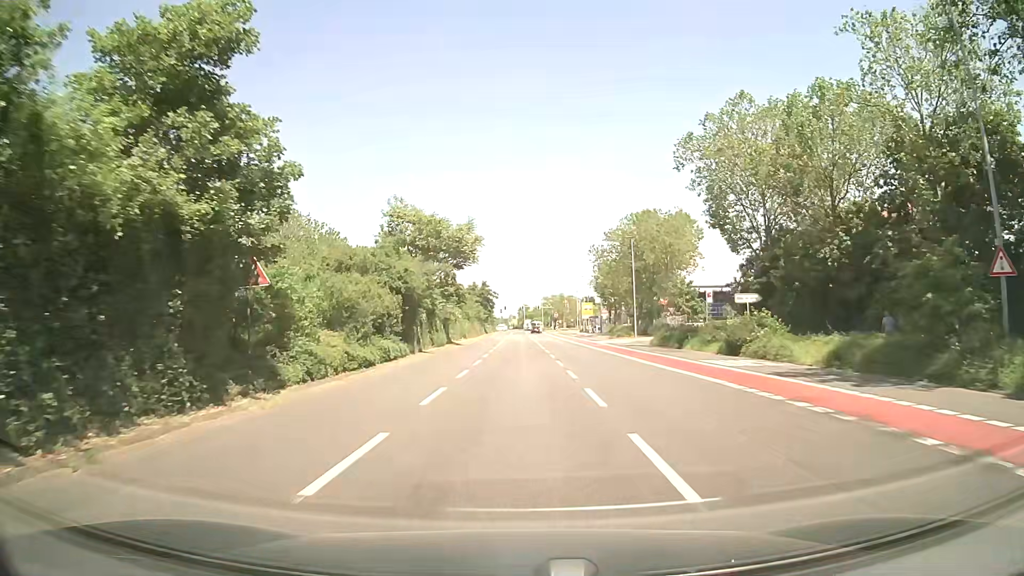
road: secondary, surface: asphalt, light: Day
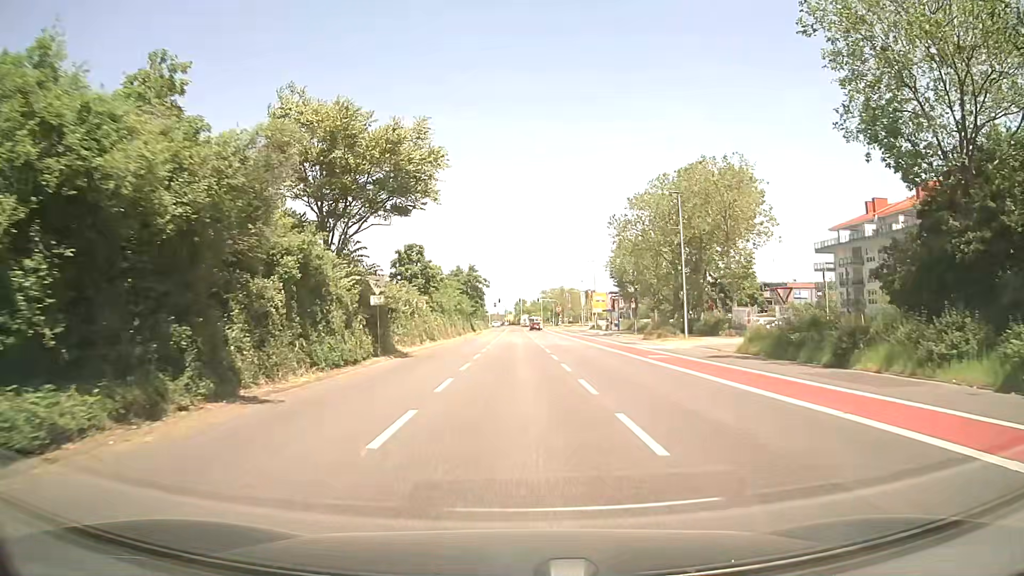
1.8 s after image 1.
(-0.1, +22.3) m; 0°
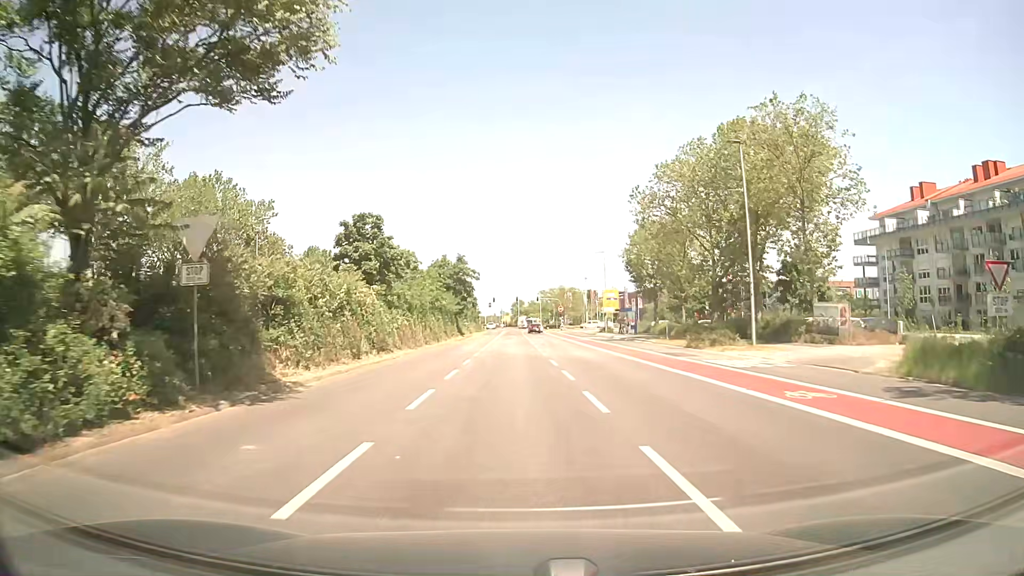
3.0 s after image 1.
(0.0, +14.6) m; 0°
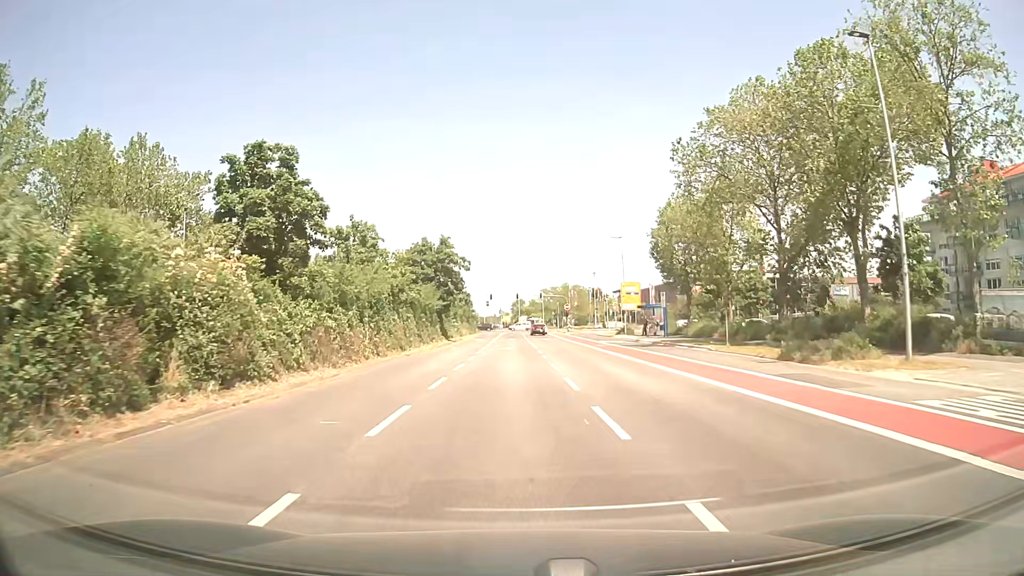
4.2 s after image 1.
(+0.1, +14.4) m; 0°
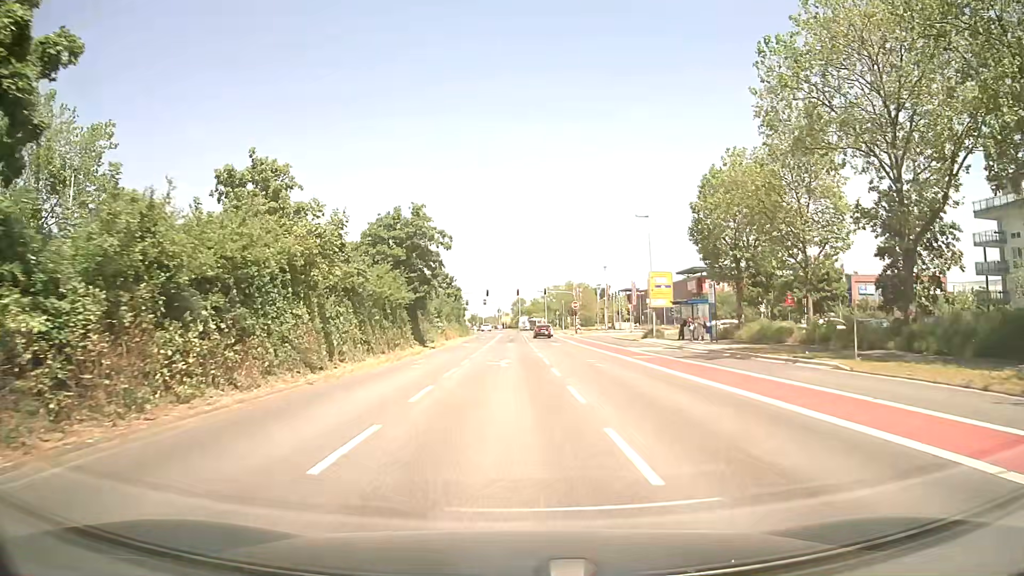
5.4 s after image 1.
(0.0, +14.2) m; 0°
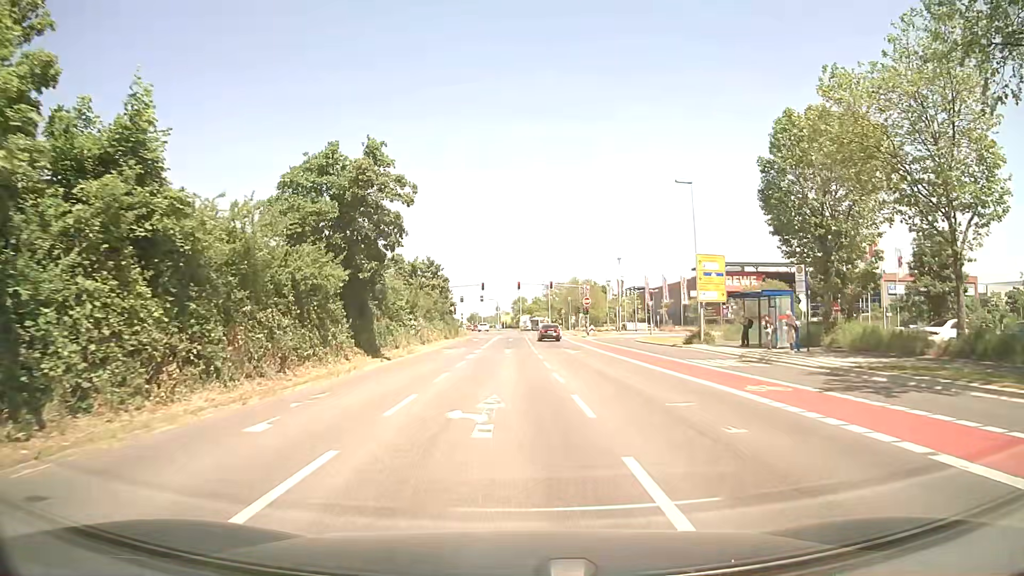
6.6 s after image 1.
(0.0, +14.0) m; 0°
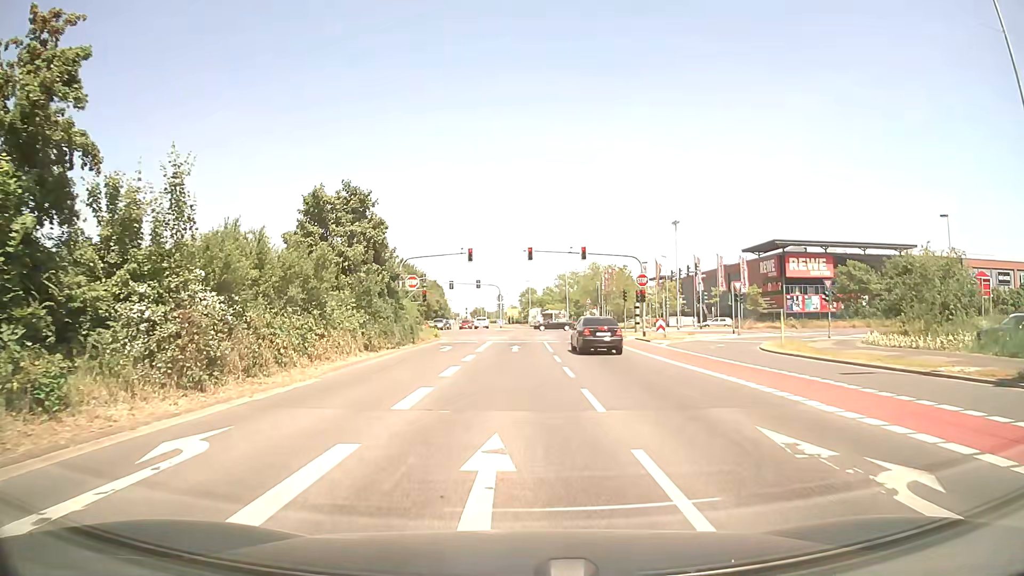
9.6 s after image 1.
(-0.1, +29.5) m; 0°
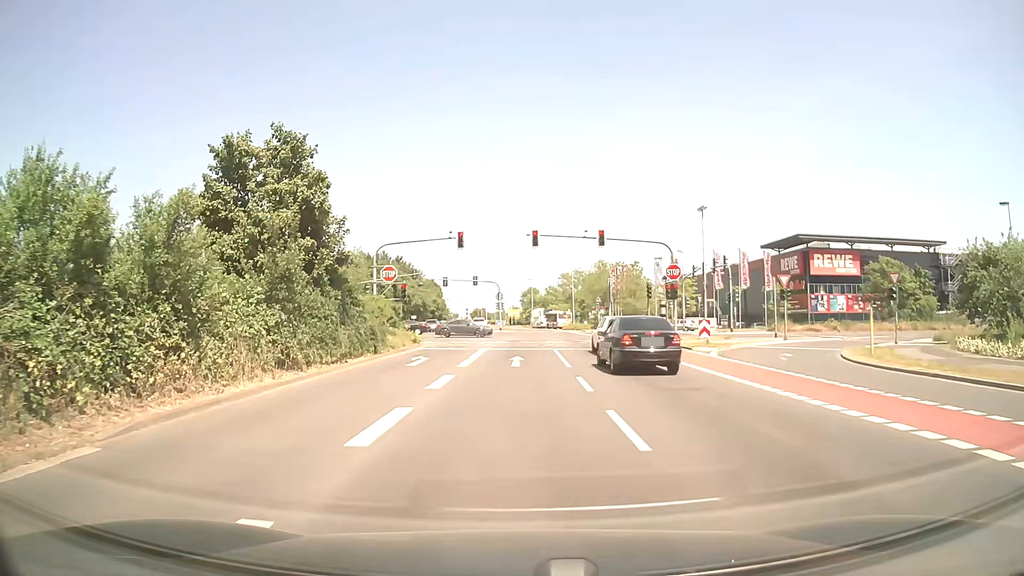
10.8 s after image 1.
(0.0, +8.8) m; 0°
